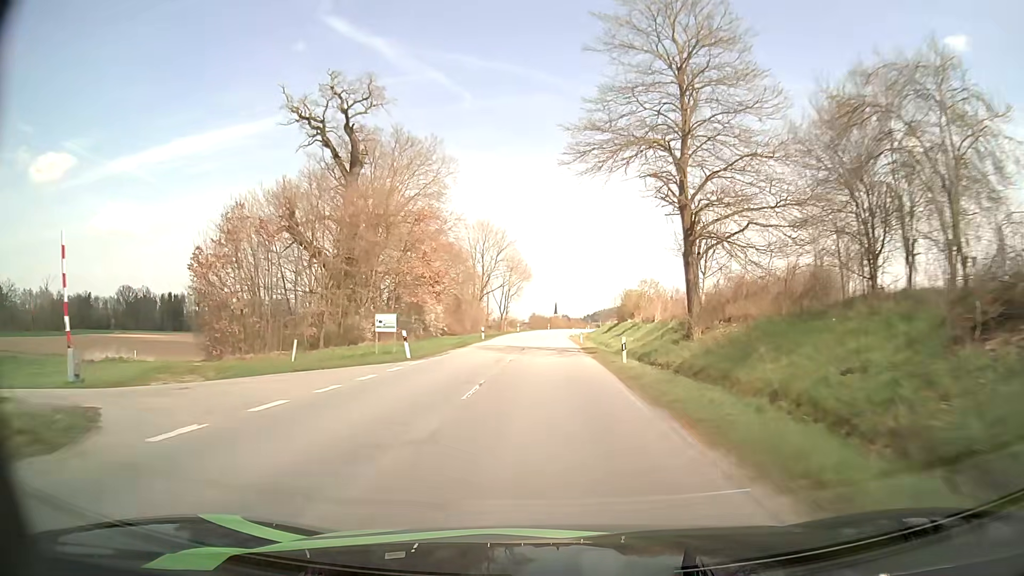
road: secondary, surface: asphalt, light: Day
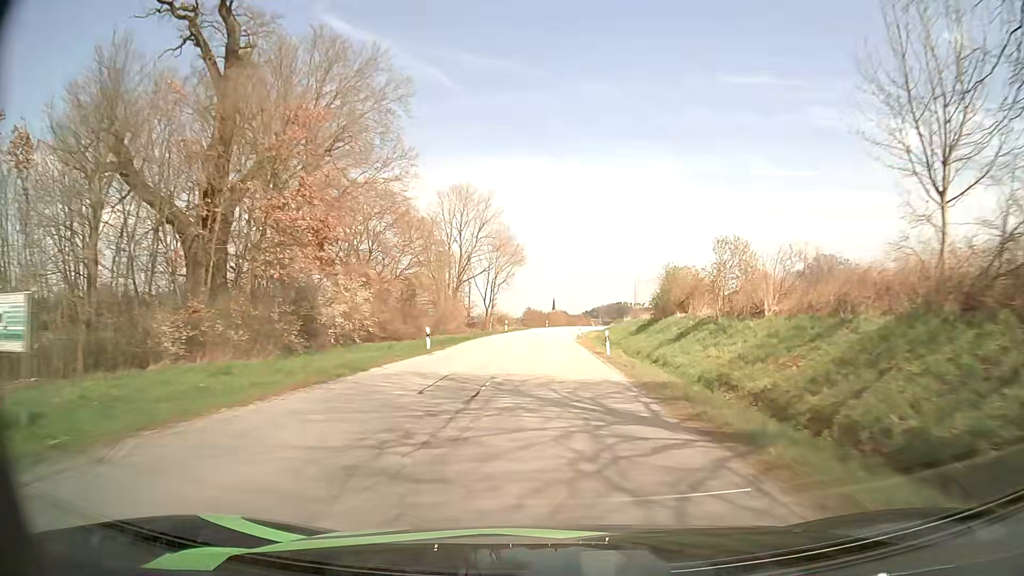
(0.0, +24.1) m; 0°
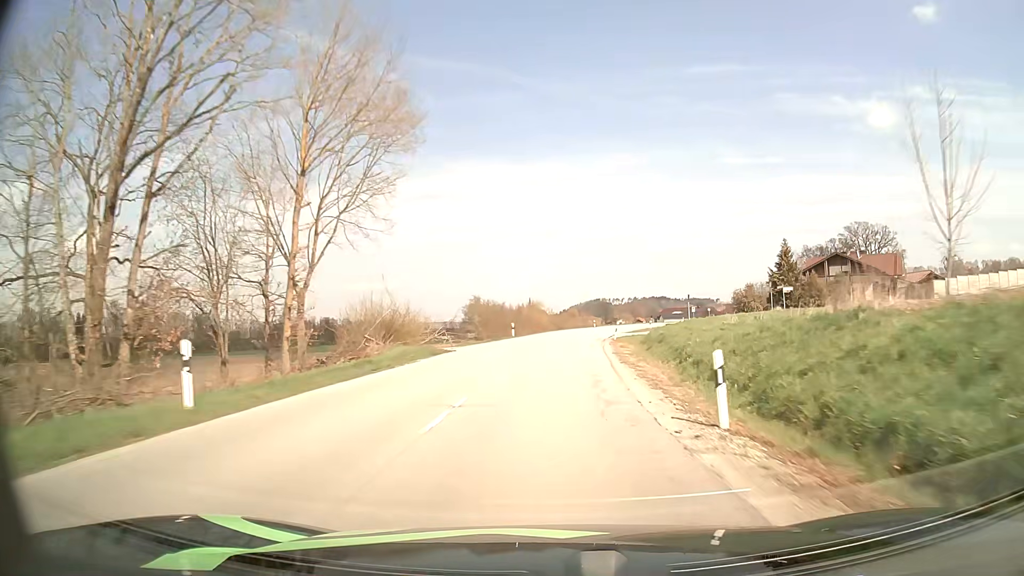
(+0.5, +60.7) m; +2°
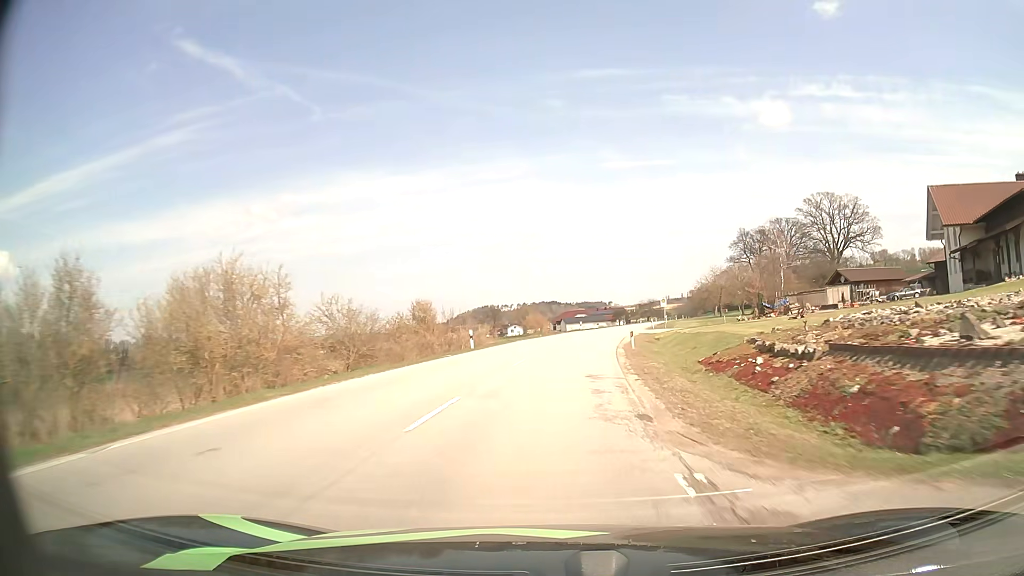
(+4.4, +59.5) m; +9°
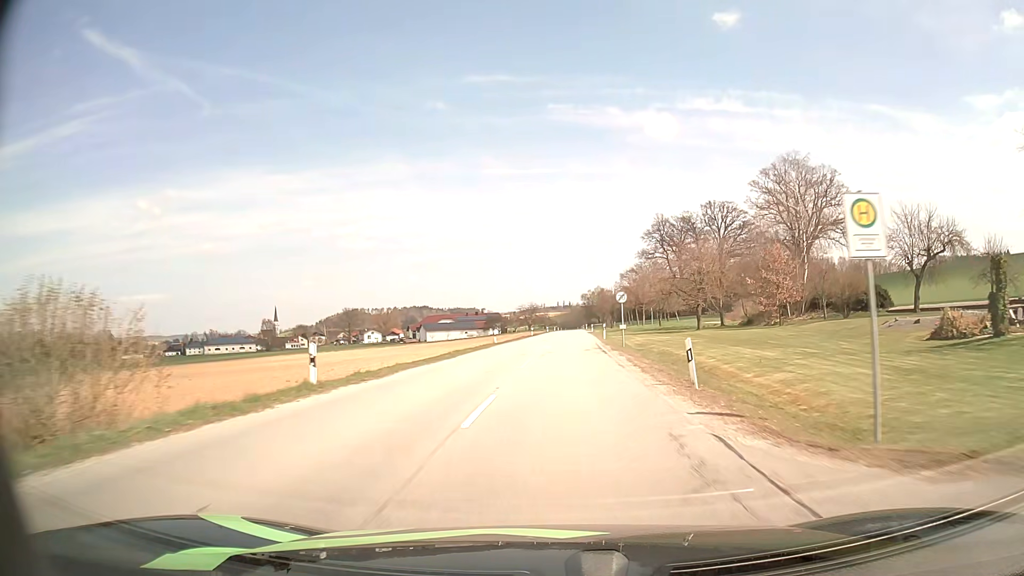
(+5.6, +59.6) m; +11°
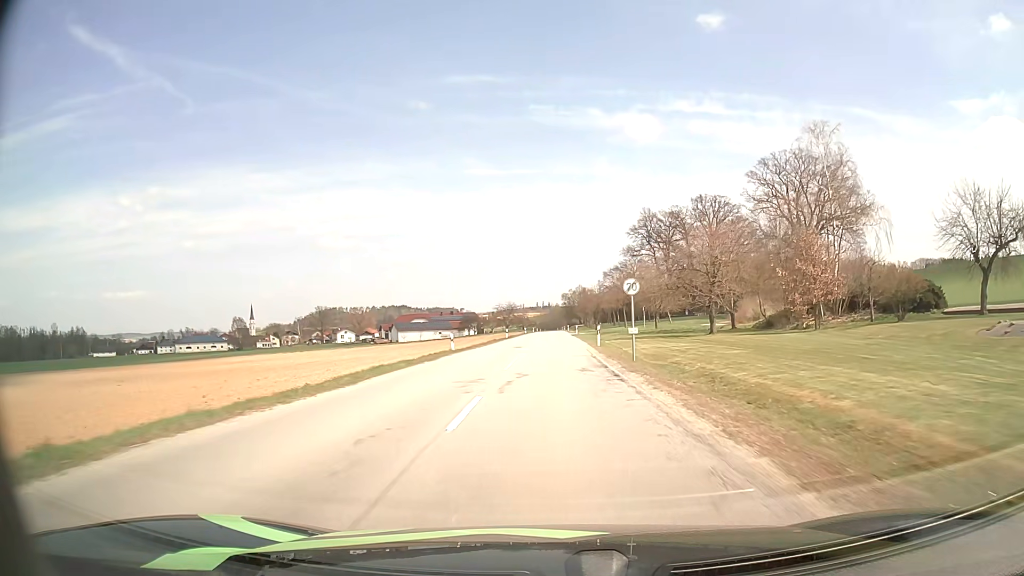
(+0.2, +12.2) m; +2°
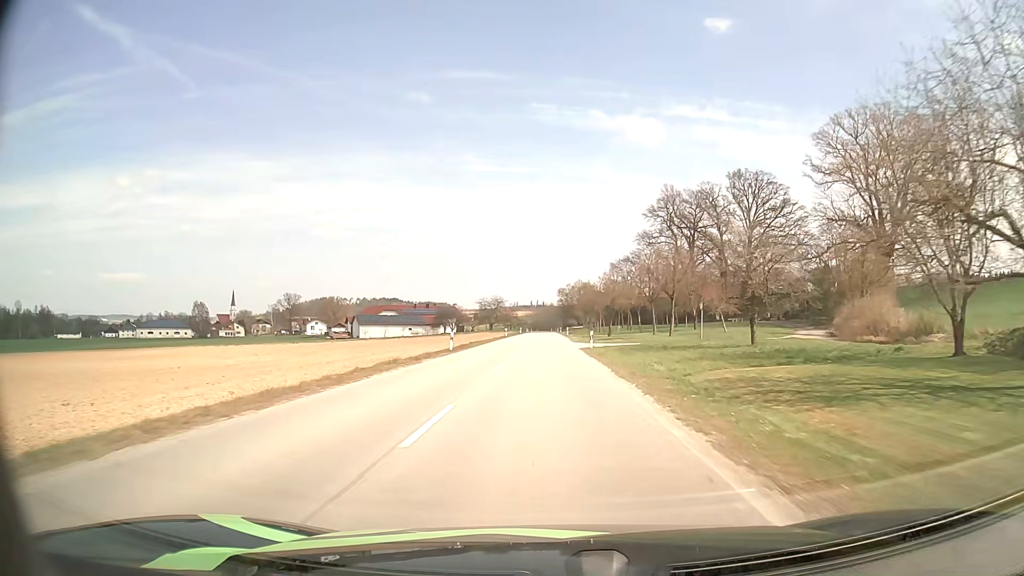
(+0.5, +37.1) m; 0°
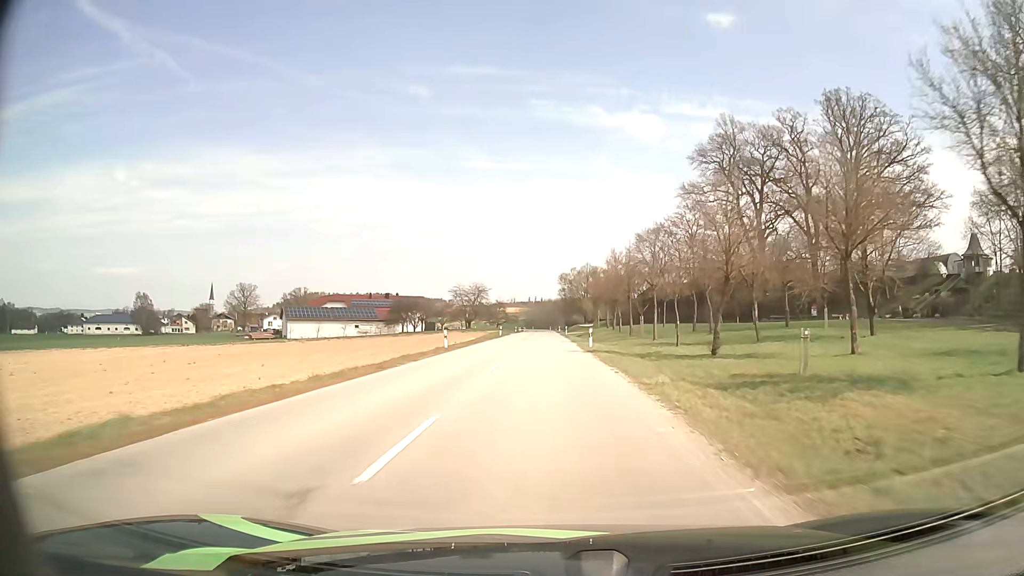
(+0.3, +50.1) m; 0°
(0, +10) (0, +20) (0, +30) (0, +40) (0, +50) (0, +60) (0, +70) (0, +80) (0, +90) (0, +100) m
